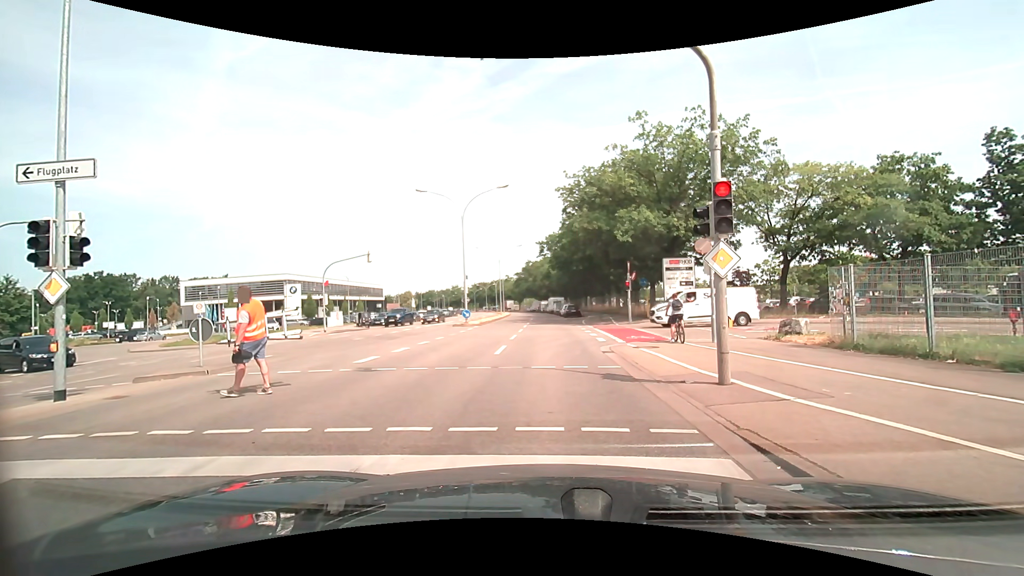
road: secondary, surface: asphalt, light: Day
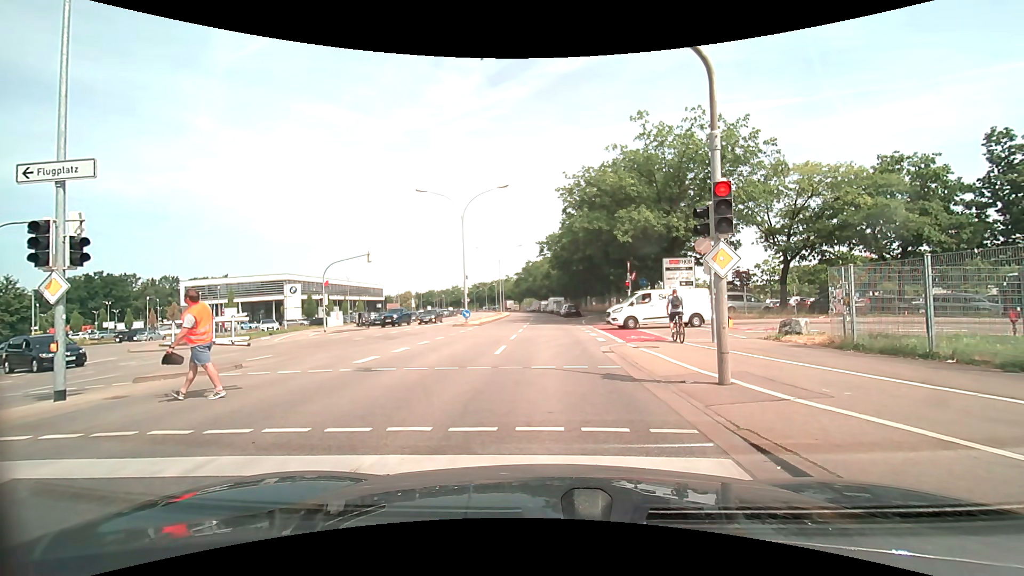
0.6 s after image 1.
(0.0, 0.0) m; 0°
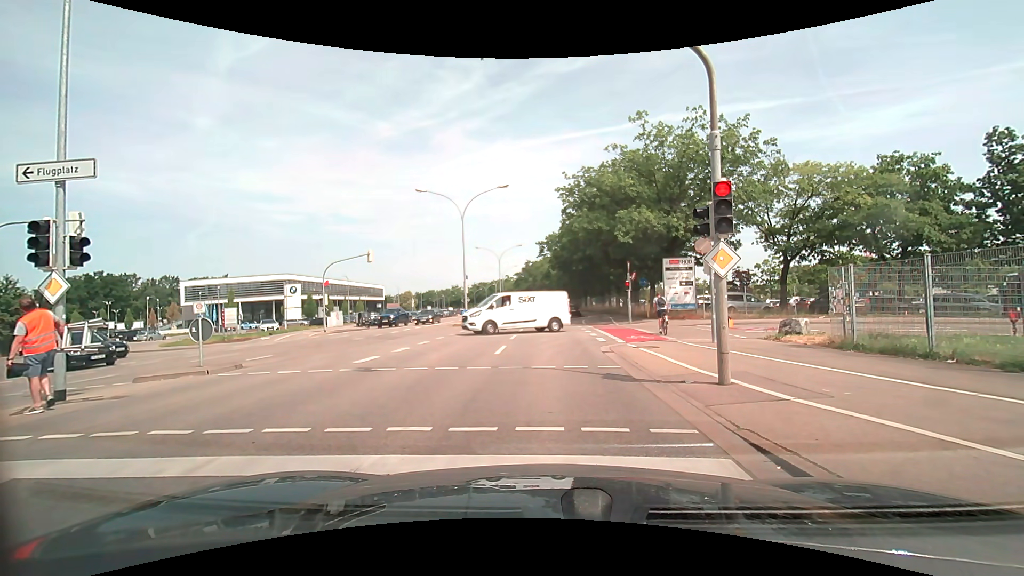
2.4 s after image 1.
(0.0, 0.0) m; 0°
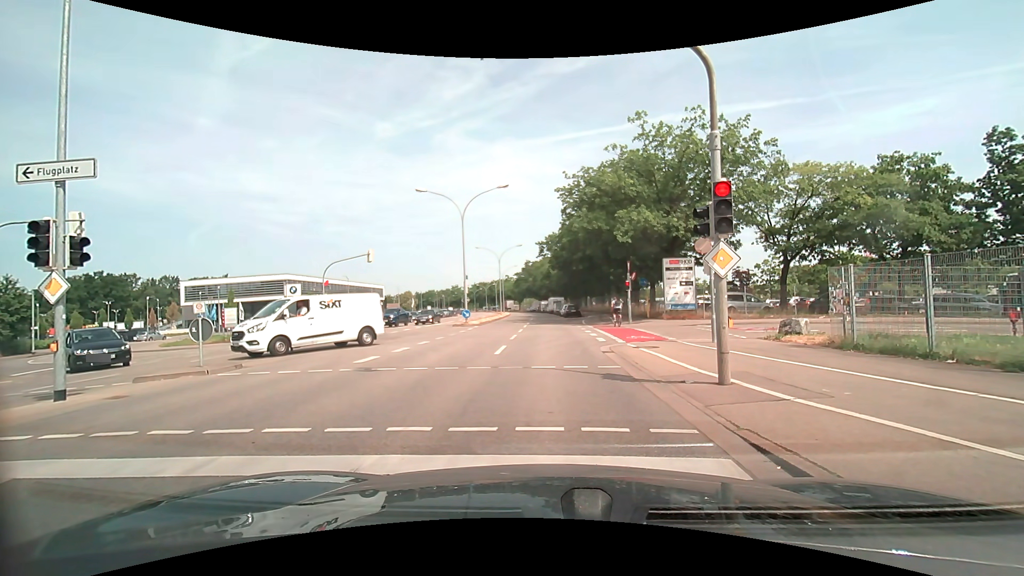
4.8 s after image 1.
(0.0, 0.0) m; 0°
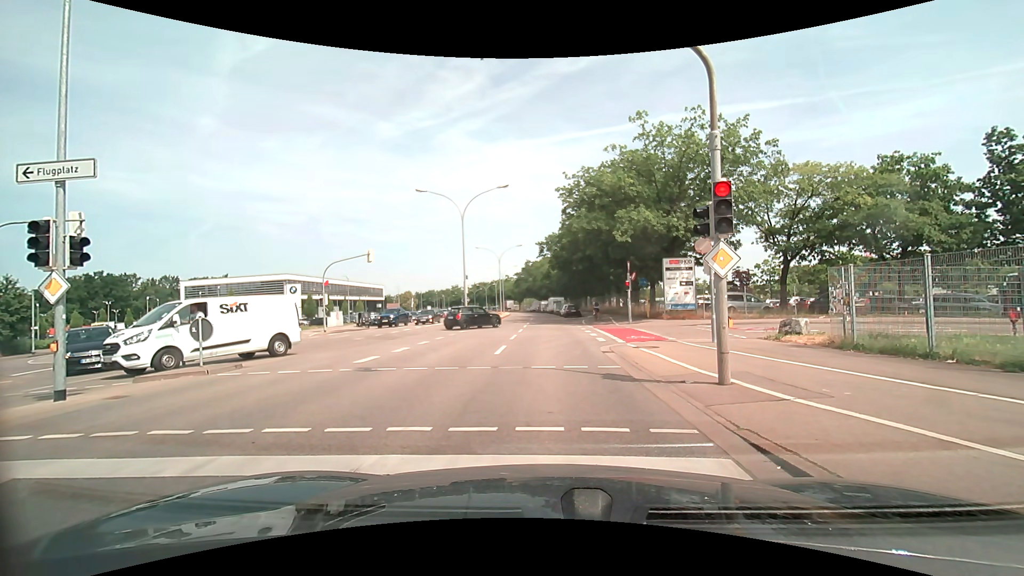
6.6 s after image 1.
(0.0, 0.0) m; 0°
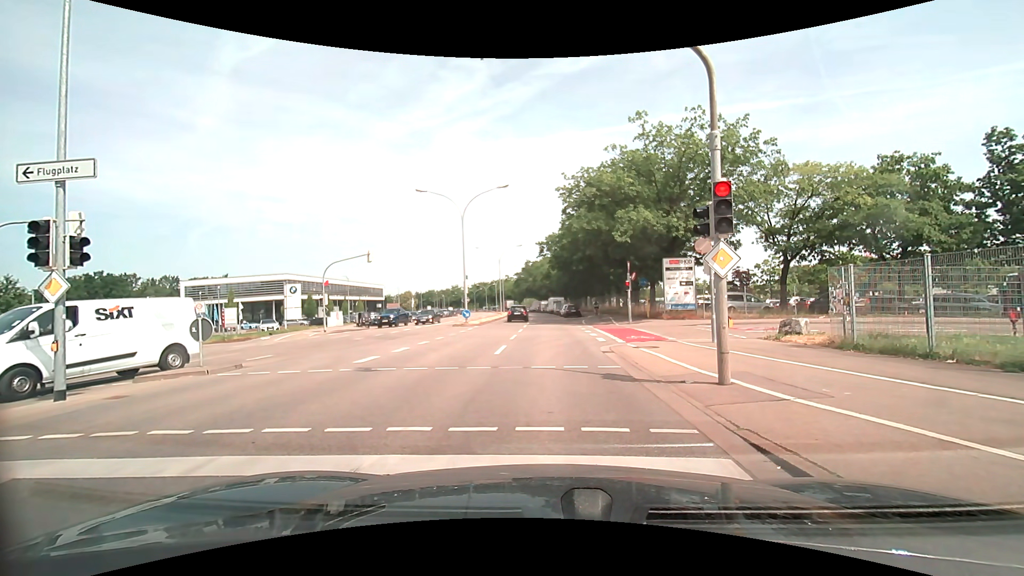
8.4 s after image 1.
(0.0, 0.0) m; 0°
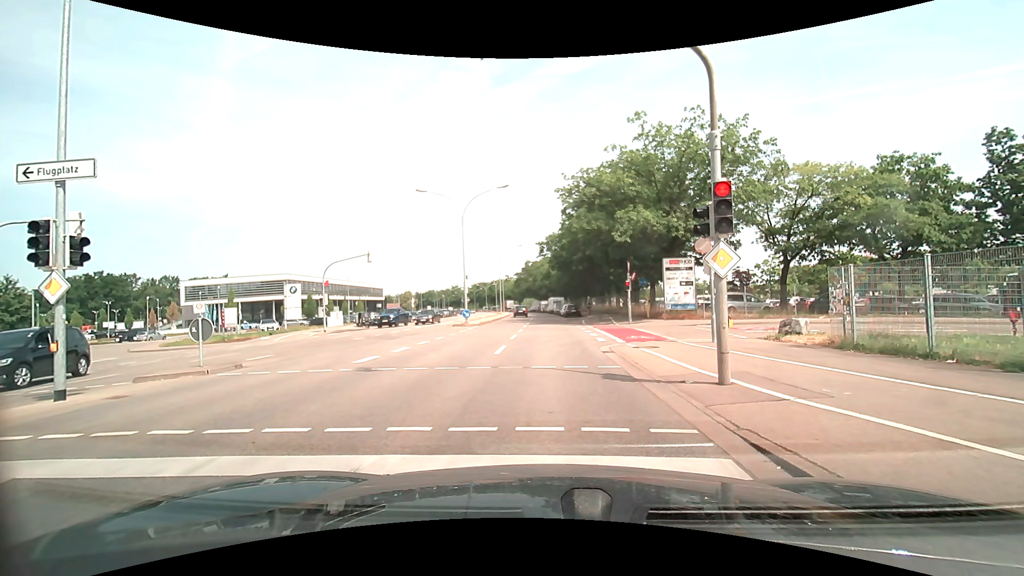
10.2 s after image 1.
(0.0, 0.0) m; 0°
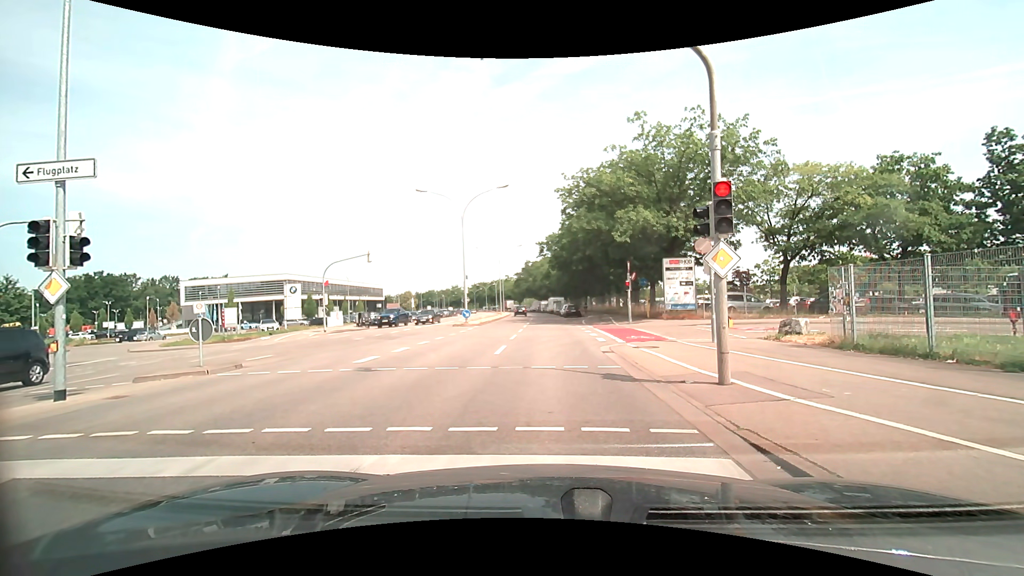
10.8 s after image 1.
(0.0, 0.0) m; 0°
(0, +10) (-1, +20) (-1, +30) (-1, +40) (-1, +50) (-1, +60) (-2, +70) (-2, +80) (-3, +90) (-4, +100) m
